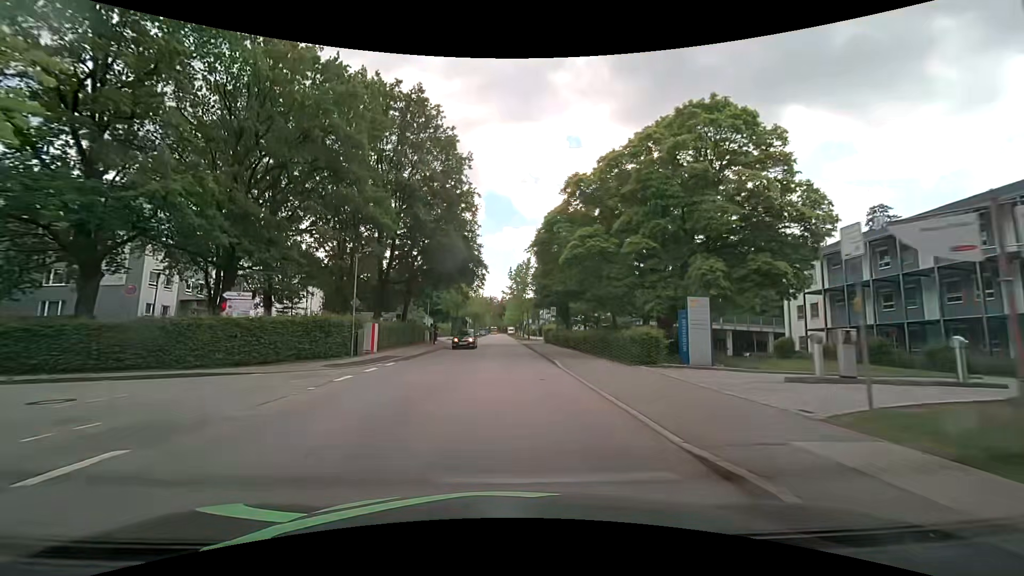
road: residential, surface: asphalt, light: Day
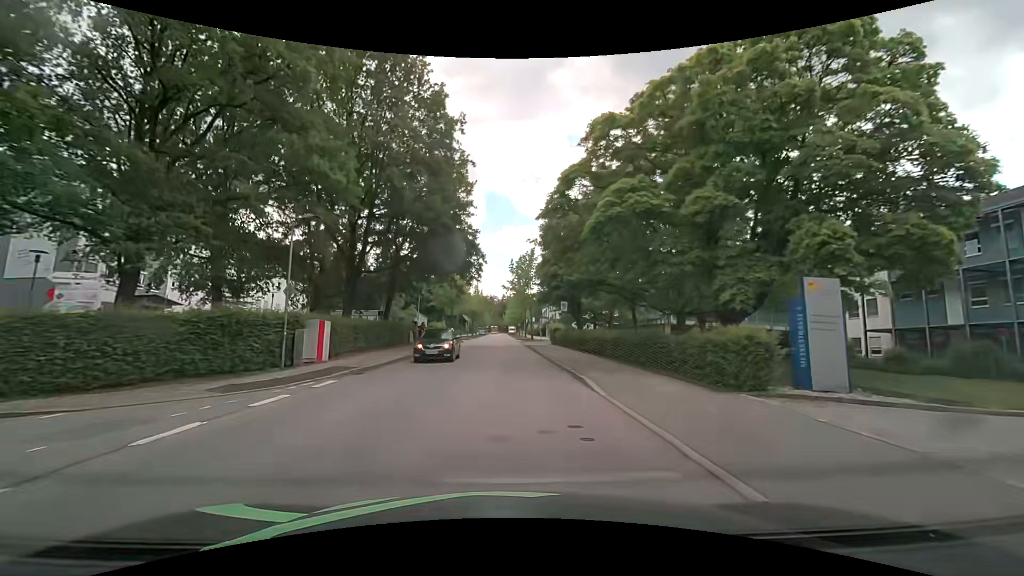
(+0.1, +7.4) m; +1°
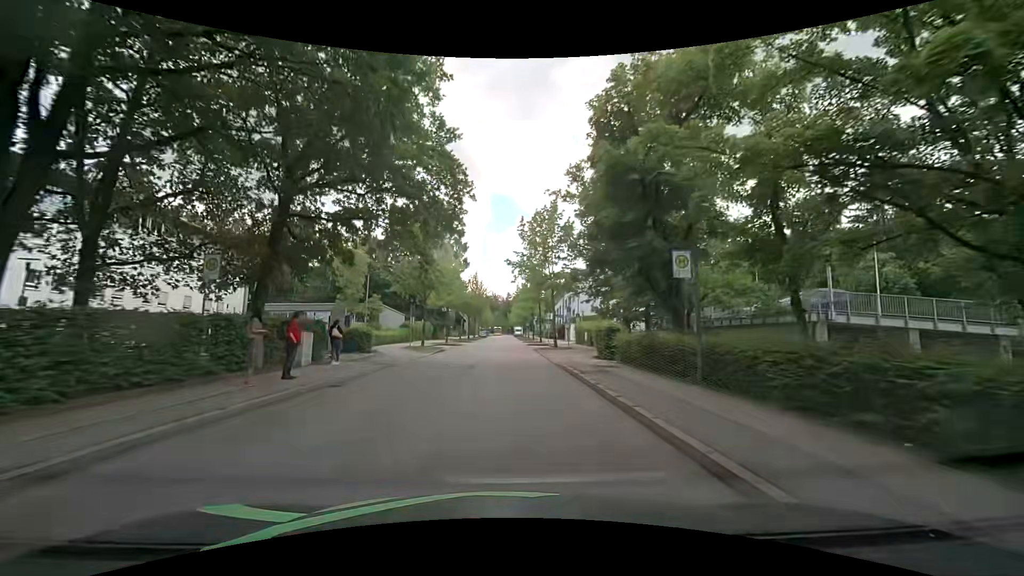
(-0.1, +22.5) m; 0°
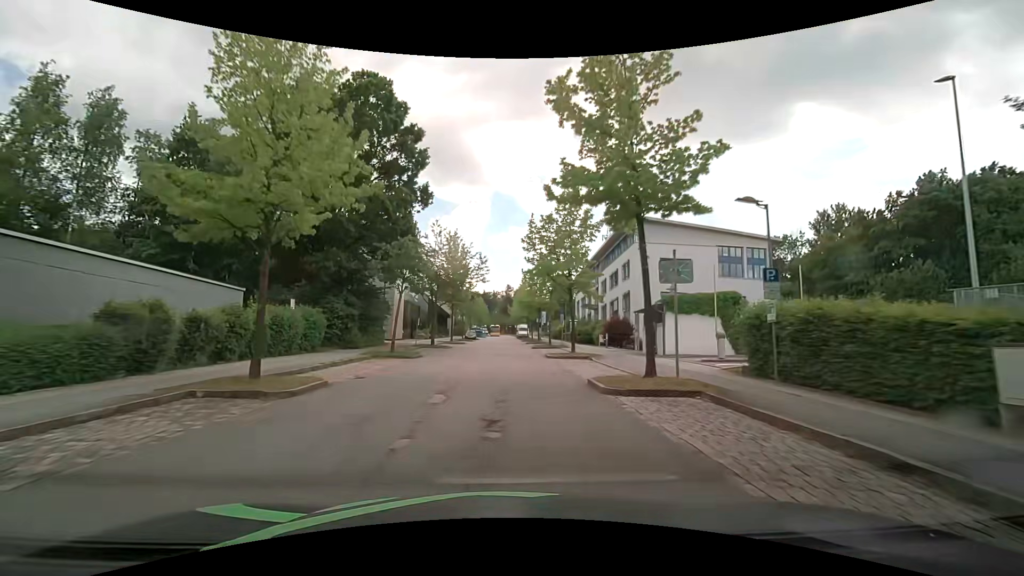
(-0.2, +38.0) m; 0°
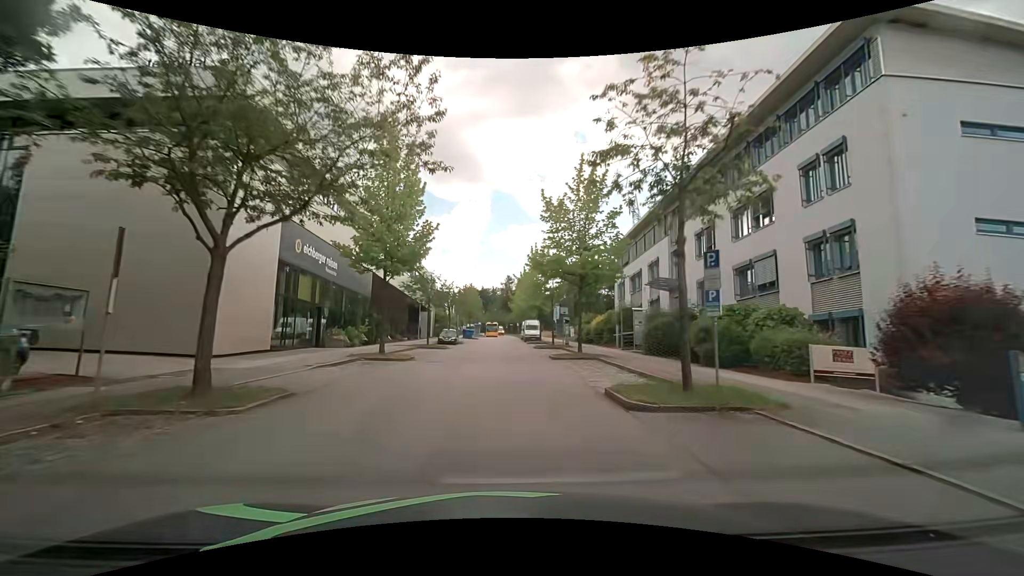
(+0.2, +30.4) m; 0°
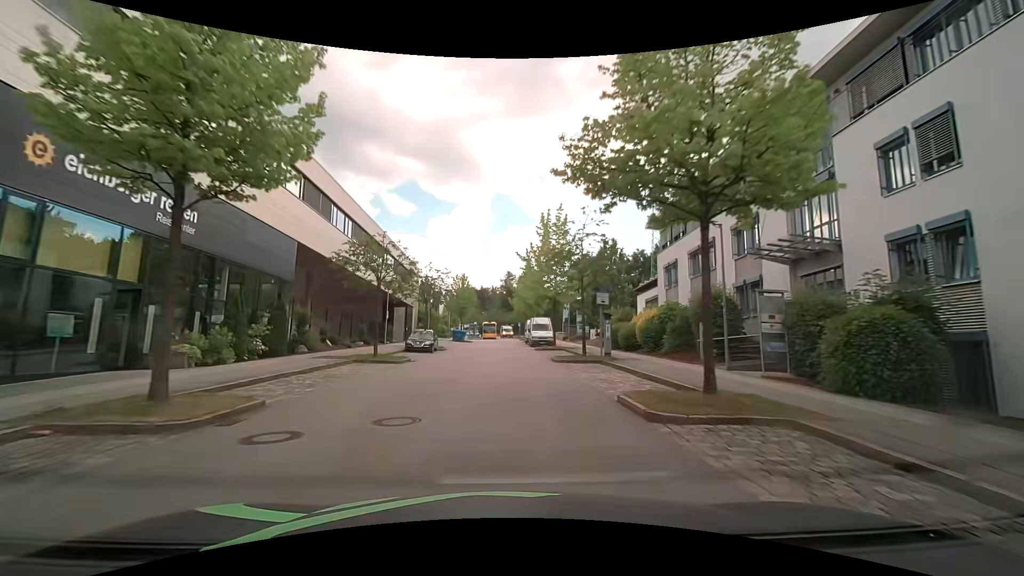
(0.0, +15.2) m; 0°
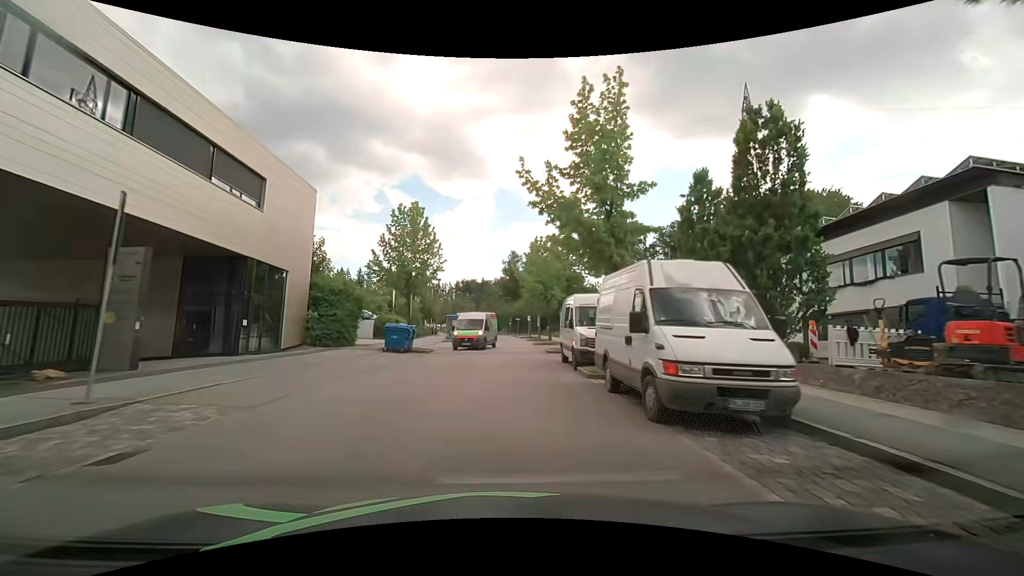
(-0.3, +35.9) m; -1°
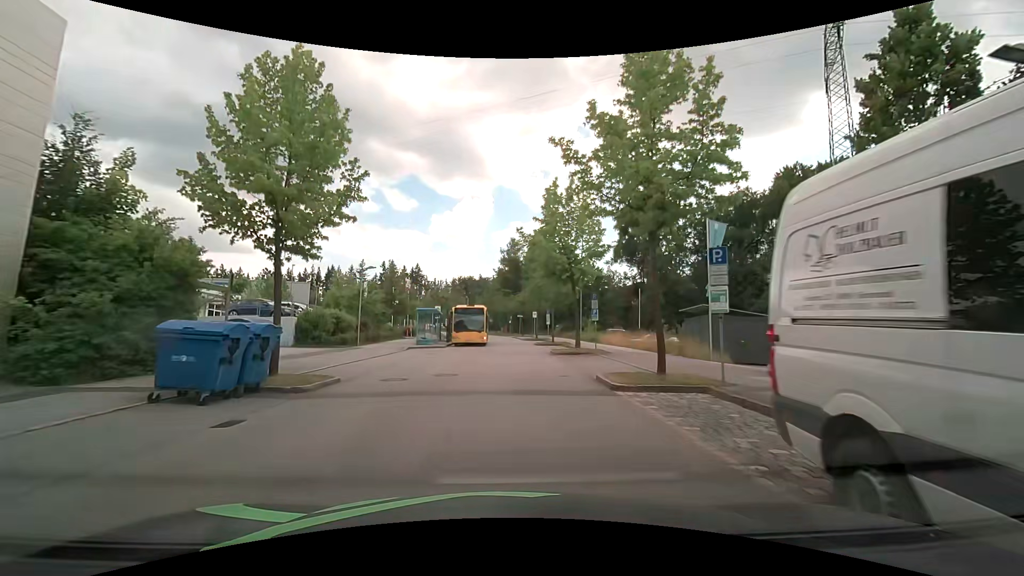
(0.0, +16.6) m; 0°
(0, +10) (+1, +20) (+1, +30) (+1, +40) (+1, +50) (+1, +60) (0, +70) (-2, +80) (-11, +83) (-21, +81) m
